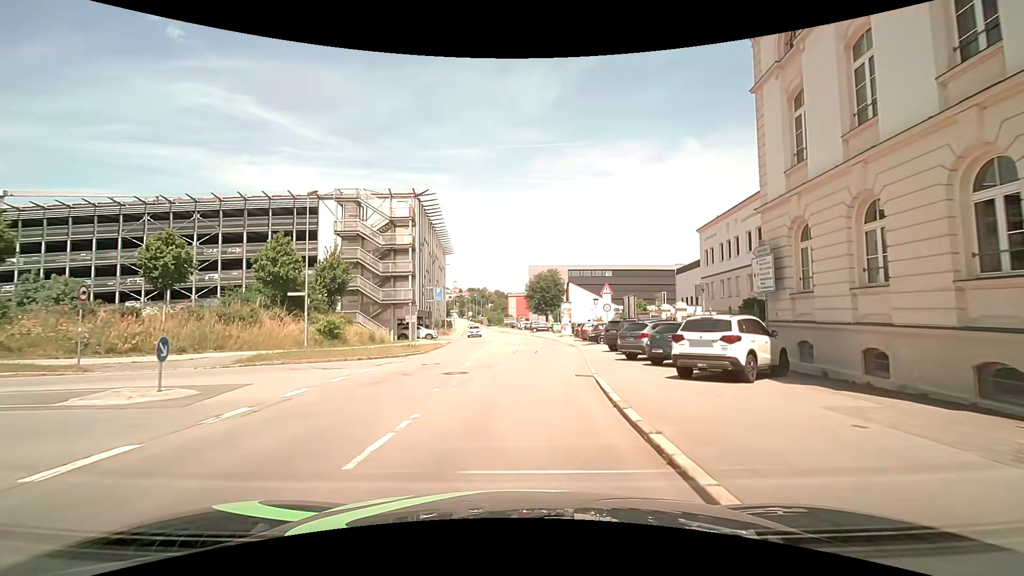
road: residential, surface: asphalt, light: Day
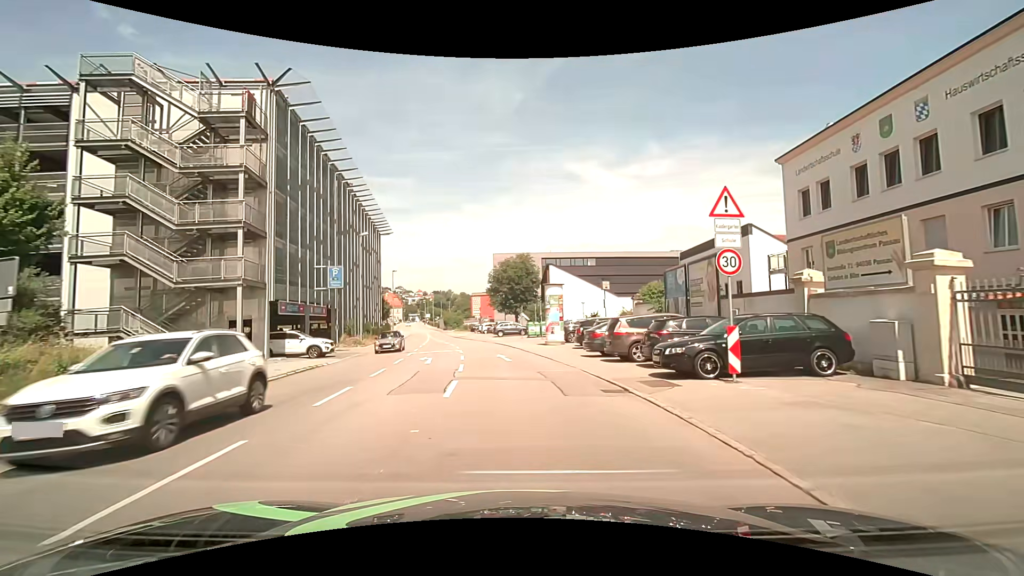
(+0.6, +25.0) m; +2°
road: tertiary
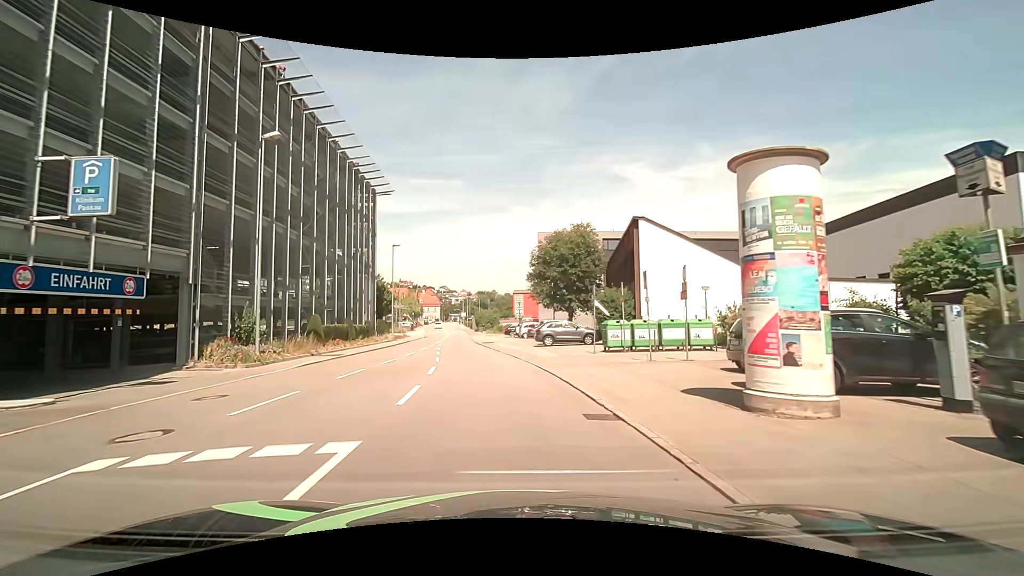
(-0.6, +24.8) m; -4°
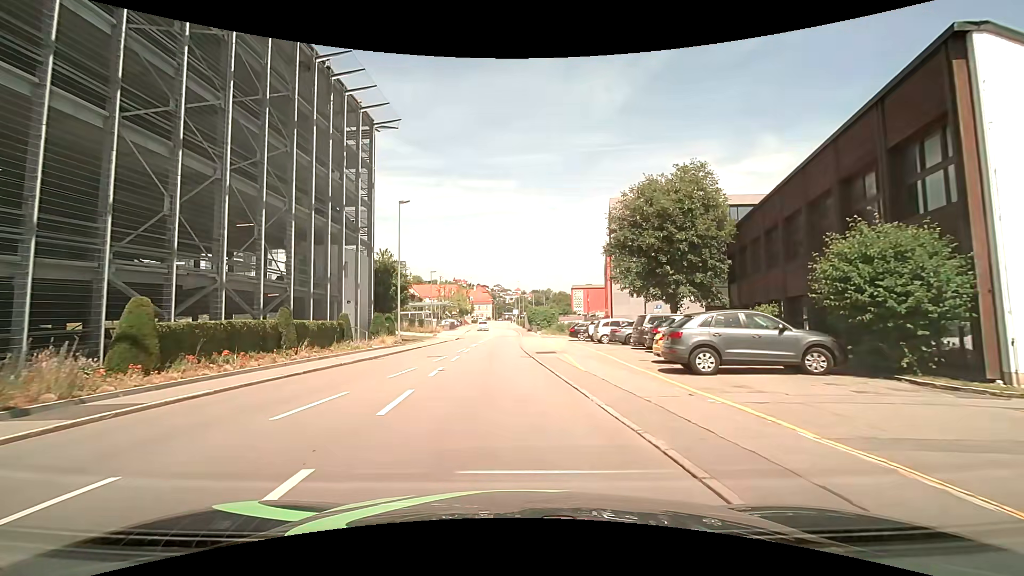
(-1.0, +19.3) m; -6°
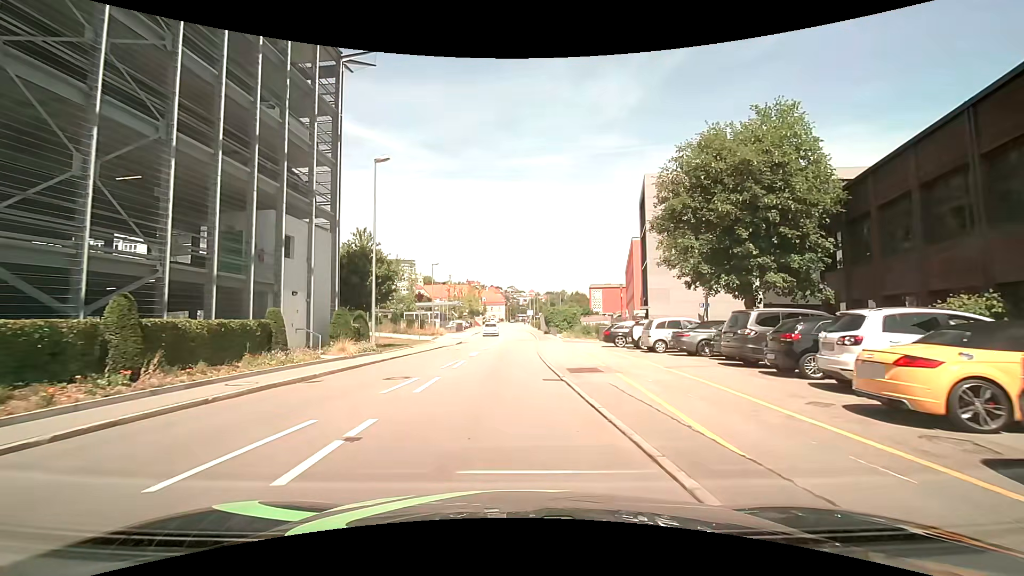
(-0.2, +9.5) m; -2°
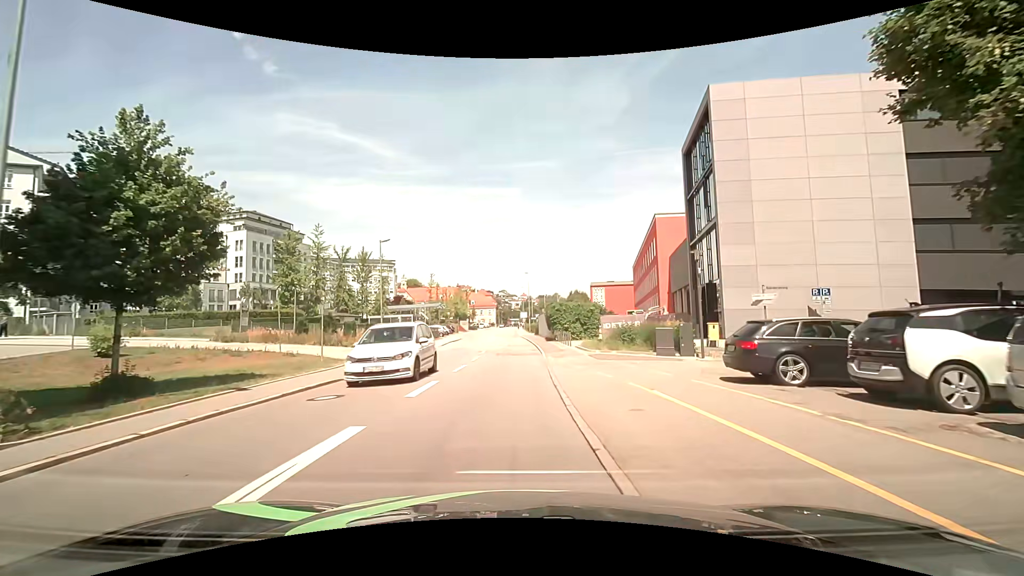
(+0.3, +18.5) m; +3°
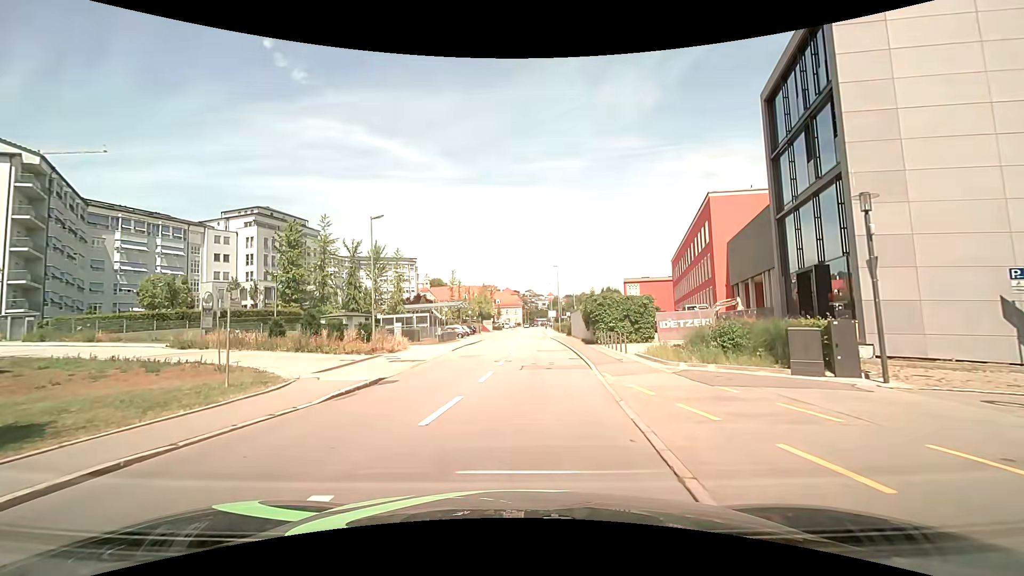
(-0.2, +8.9) m; -2°
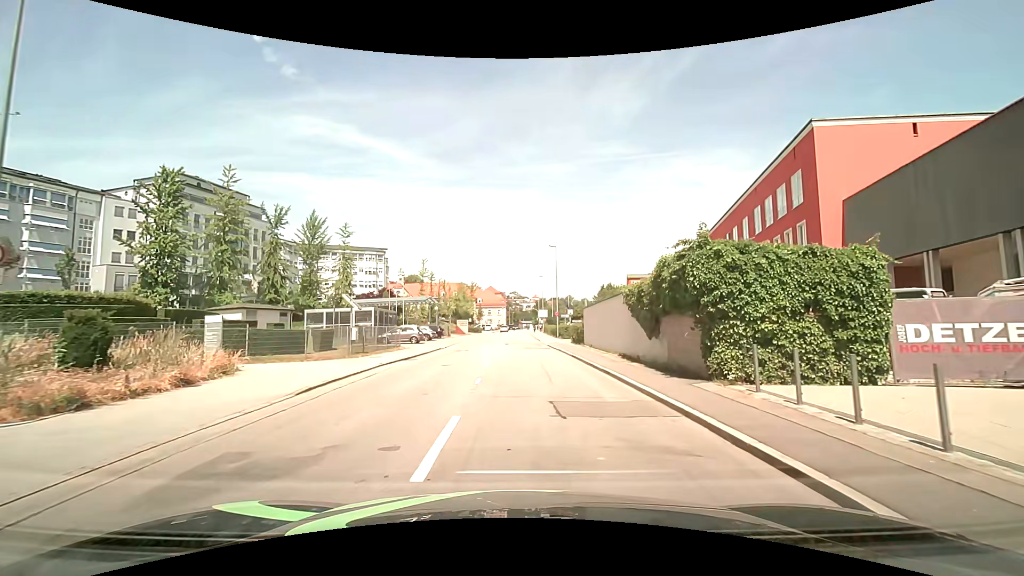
(-0.7, +20.7) m; 0°
(0, +10) (0, +20) (0, +30) (0, +40) (0, +50) (0, +60) (-1, +70) (-1, +80) (-1, +90) (0, +100) m
